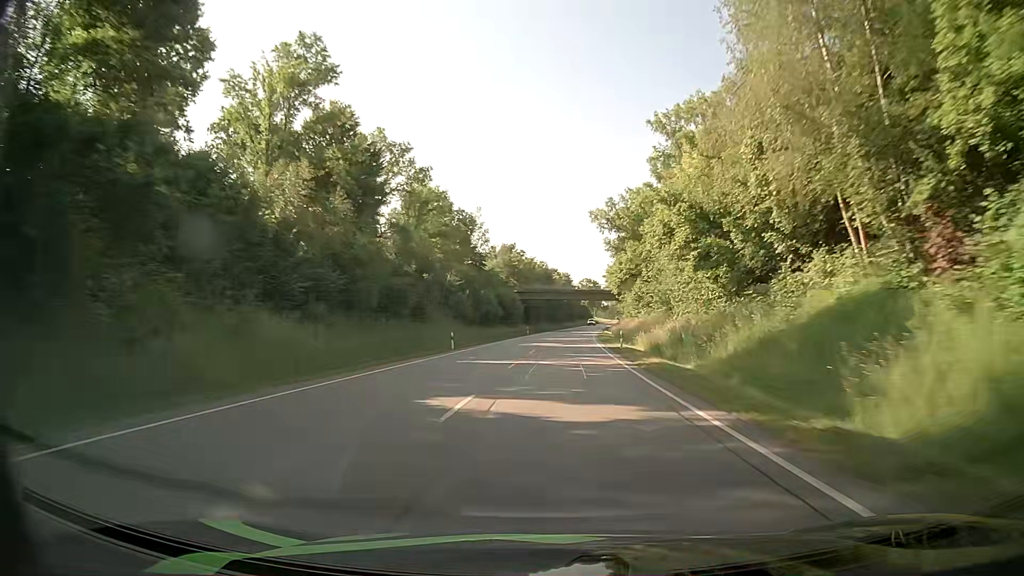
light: Day
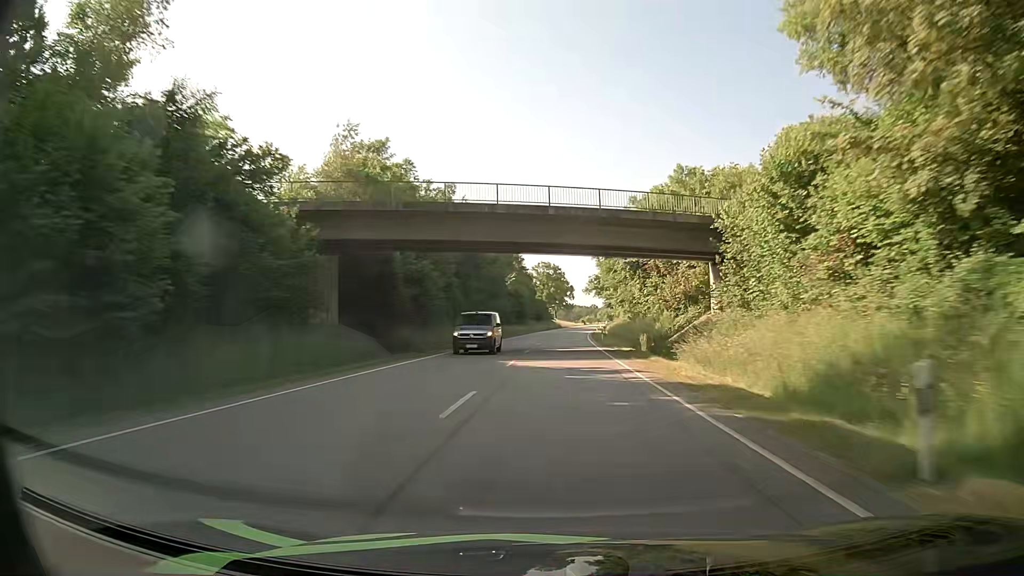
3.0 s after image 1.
(+3.0, +83.5) m; +4°
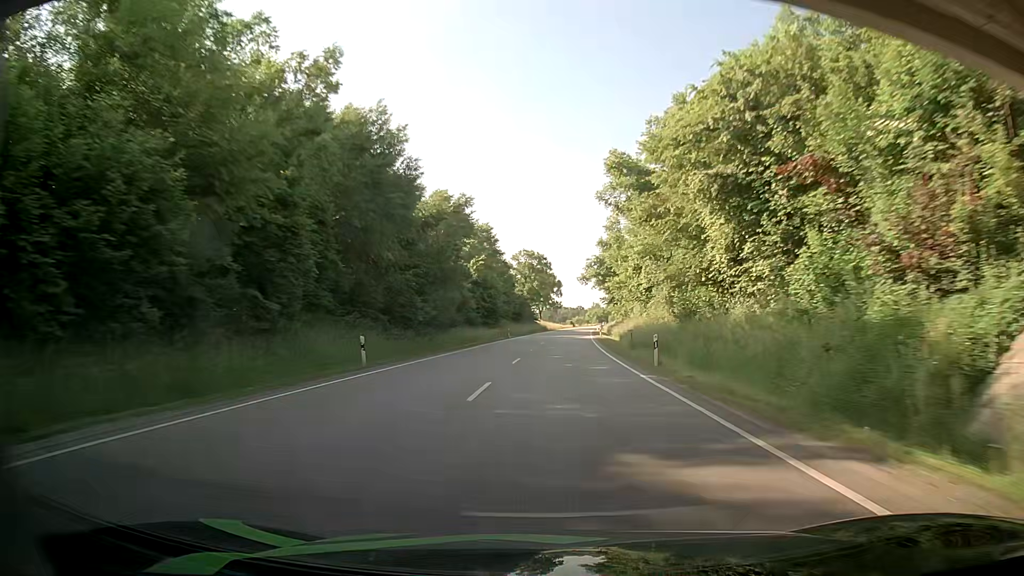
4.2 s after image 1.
(+0.3, +33.7) m; +1°
(0, +10) (0, +20) (0, +30) (+1, +40) (+1, +50) (+1, +60) (+2, +70) (+2, +80) (+3, +90) (+3, +100) m
